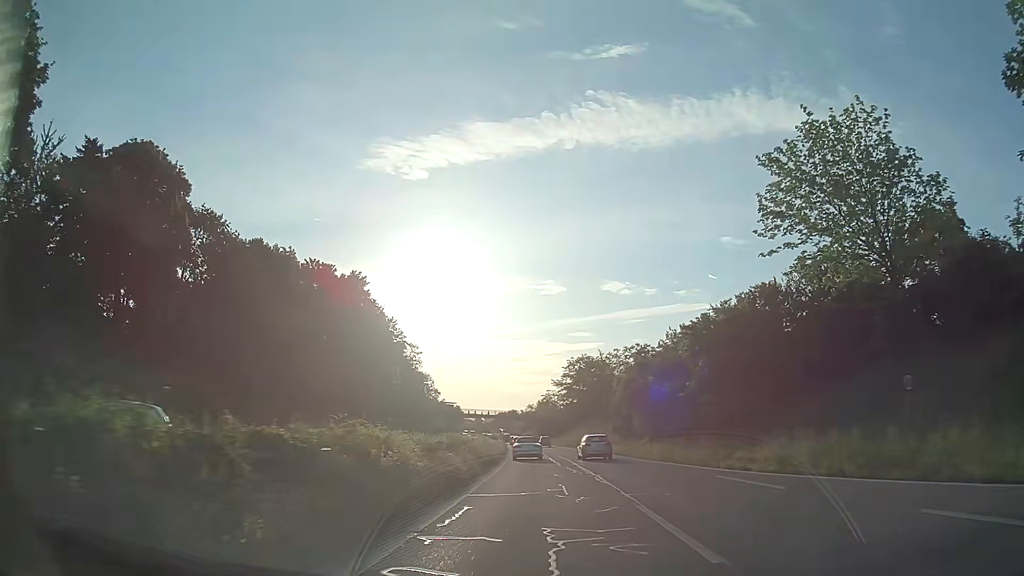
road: trunk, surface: asphalt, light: Day
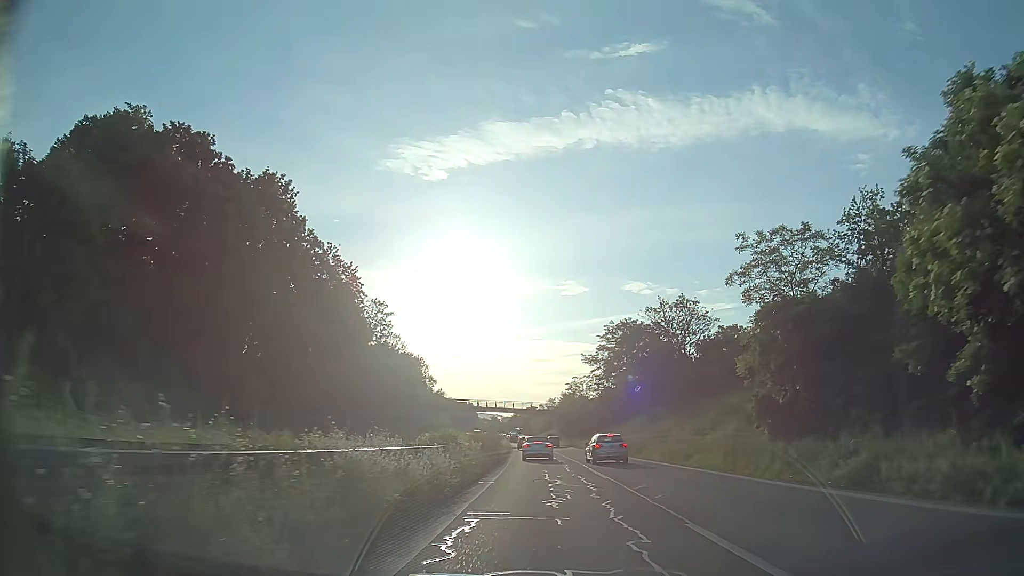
(-0.9, +38.8) m; -2°
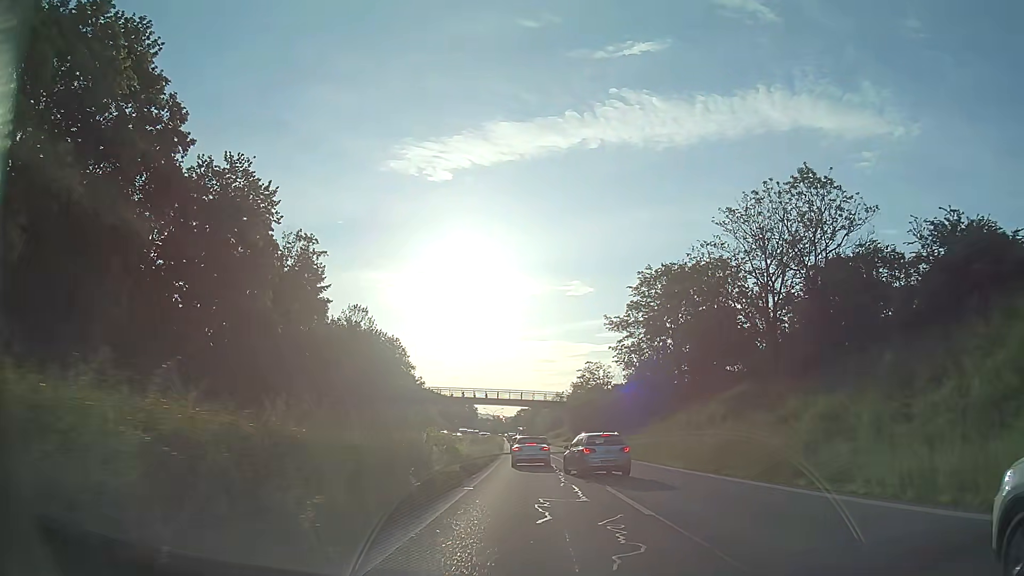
(-0.2, +28.3) m; 0°
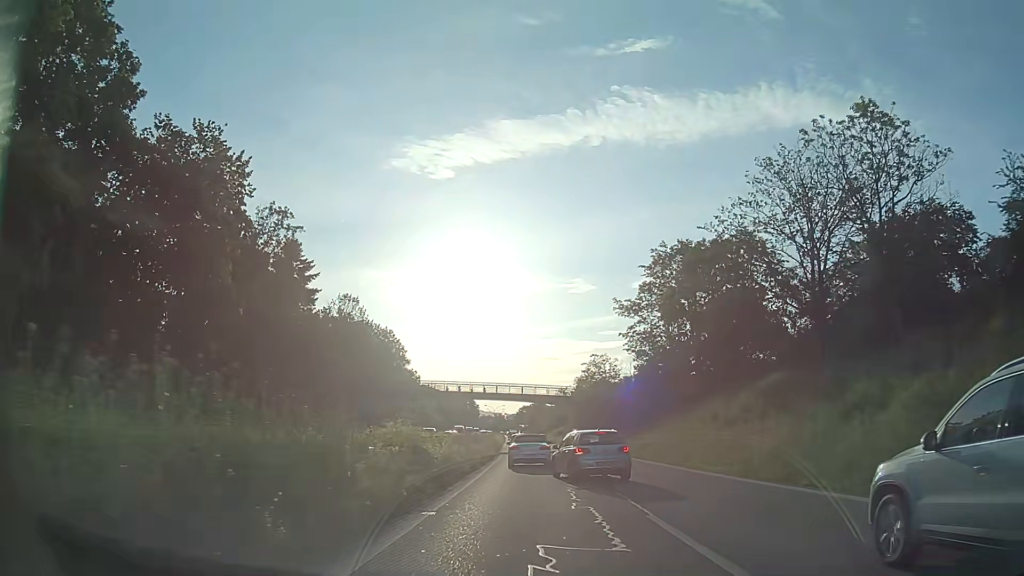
(0.0, +6.4) m; 0°
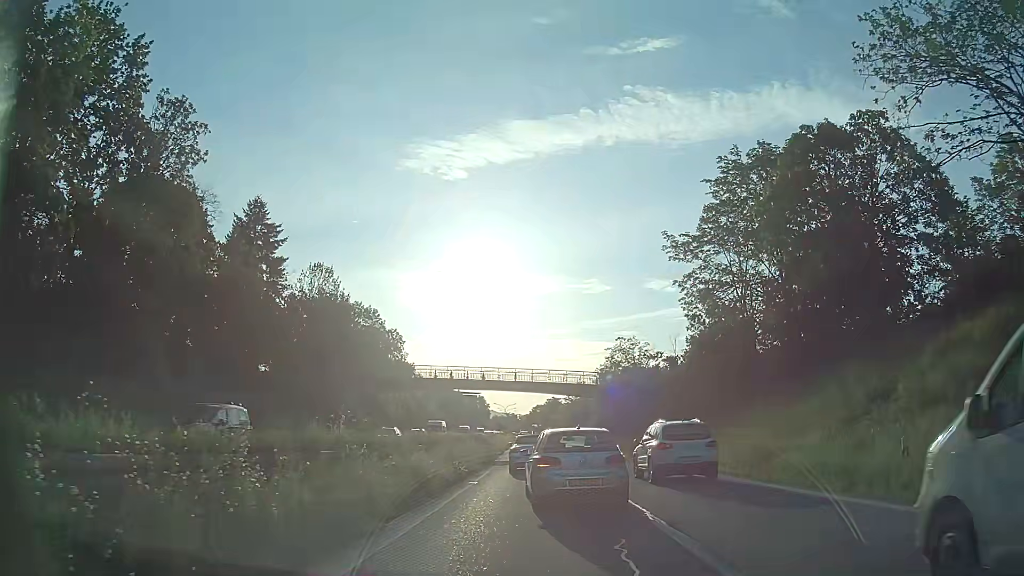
(-0.1, +17.8) m; -1°
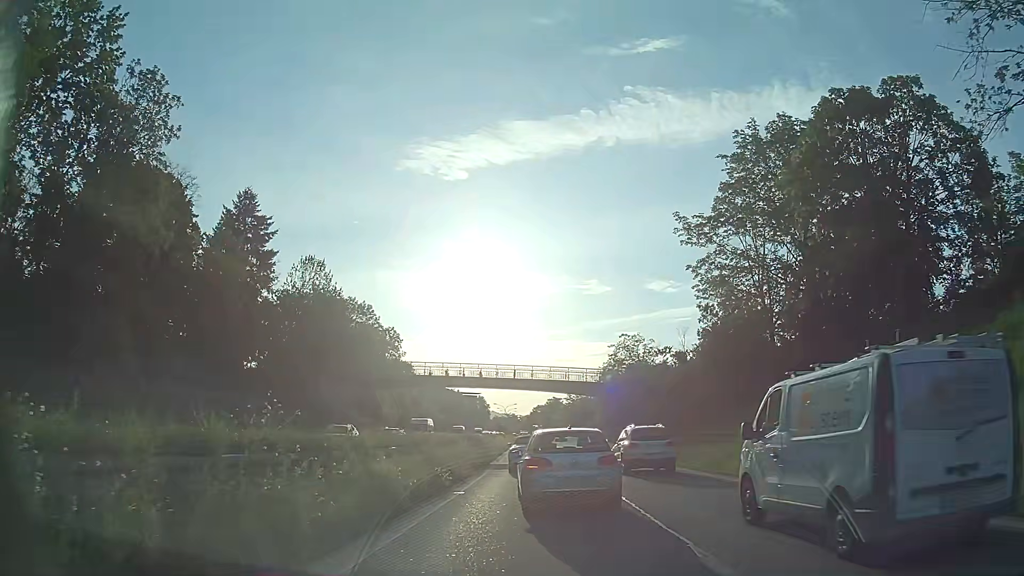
(0.0, +3.3) m; +1°
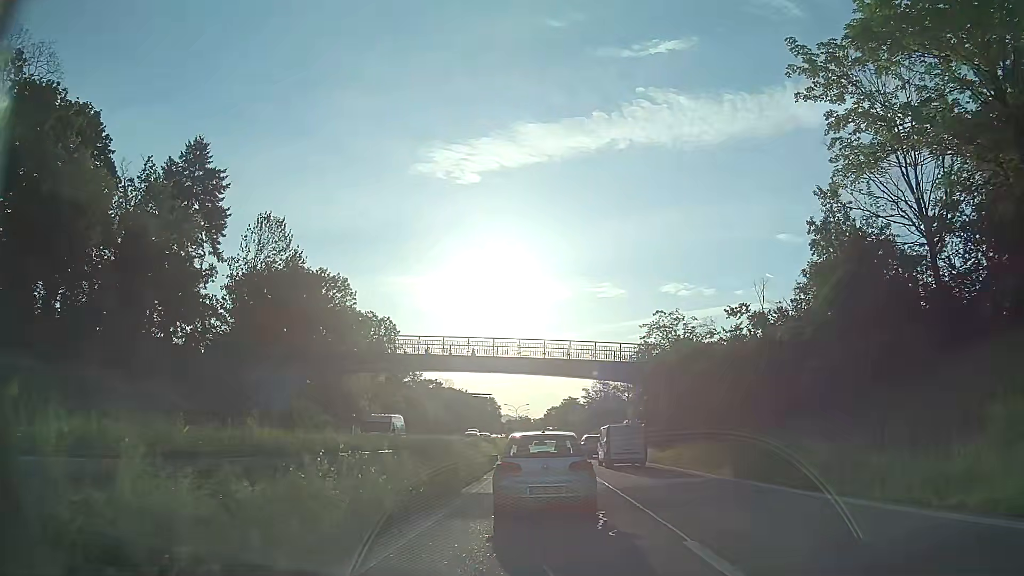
(-0.5, +16.6) m; -3°
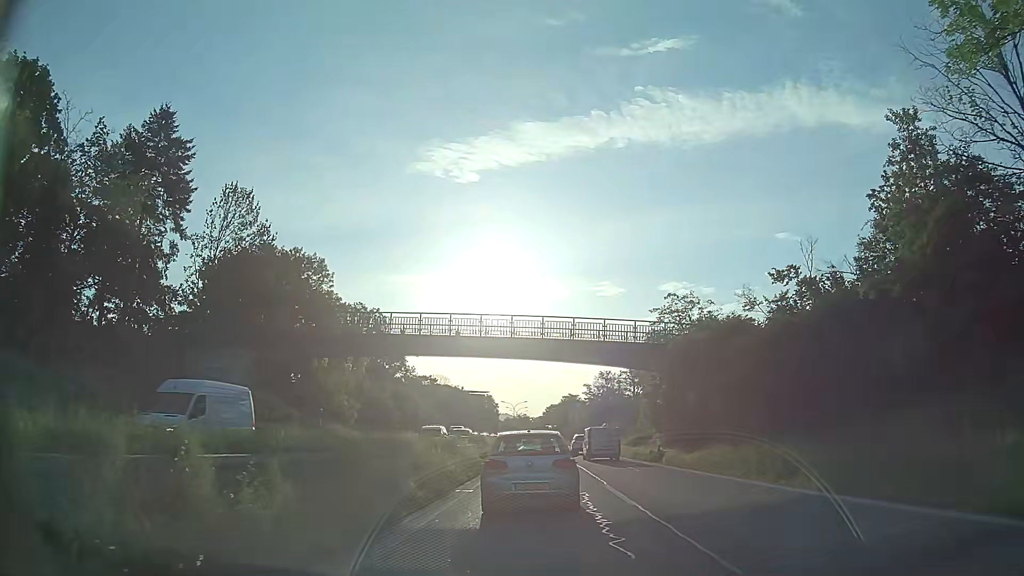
(+0.1, +7.3) m; 0°
